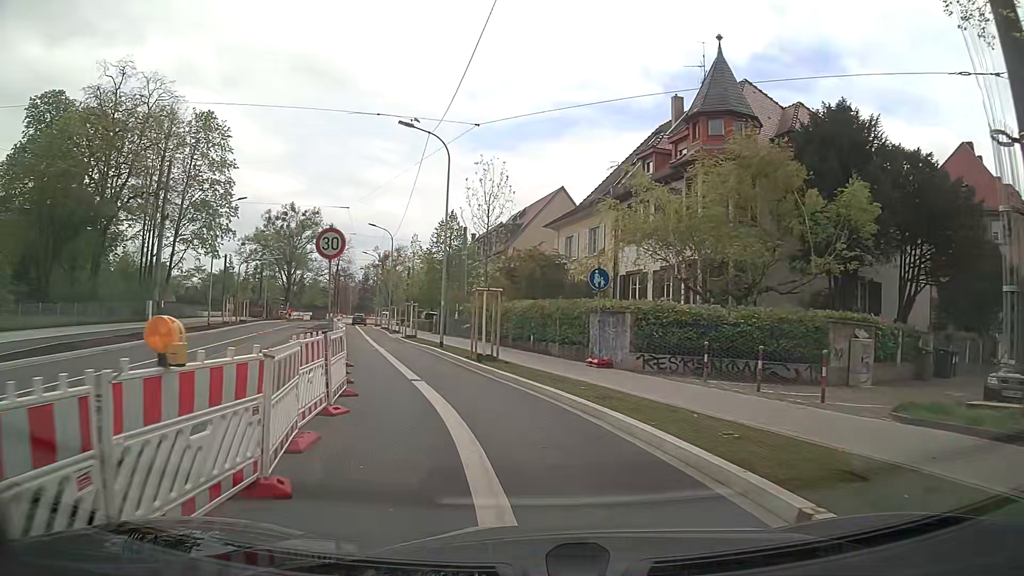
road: secondary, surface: asphalt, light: Day
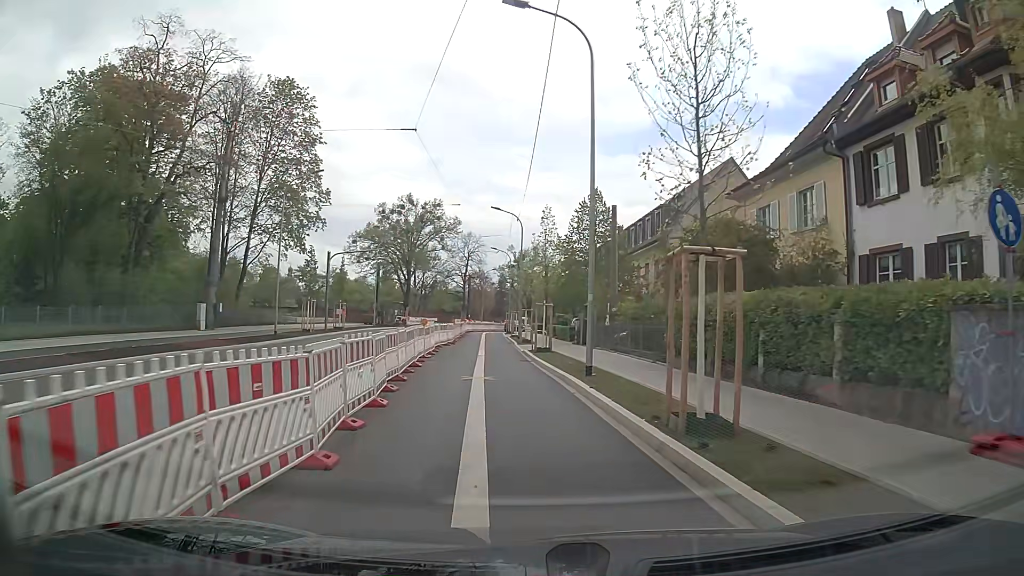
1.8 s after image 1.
(-1.4, +12.1) m; -13°
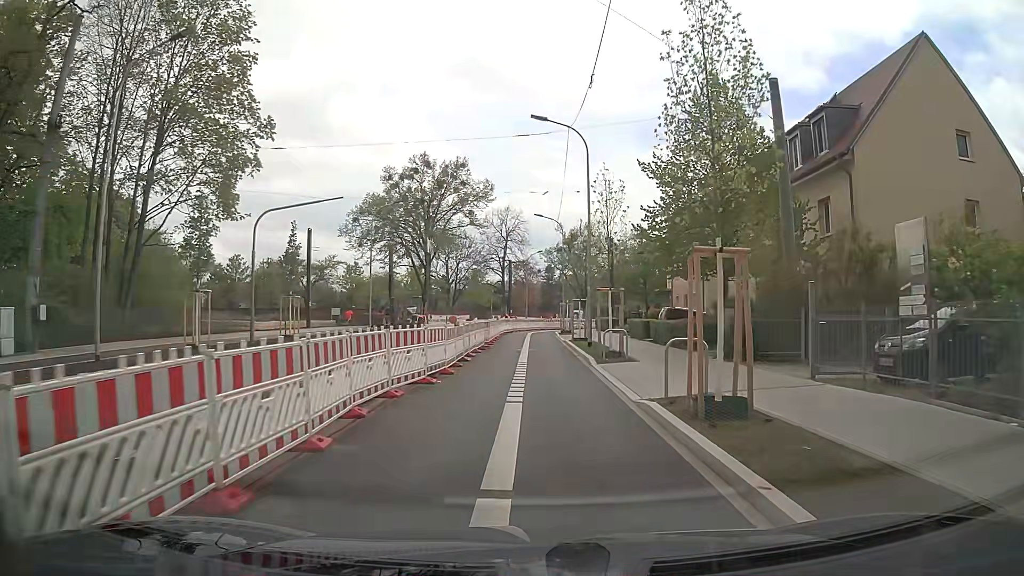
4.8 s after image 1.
(-1.0, +21.2) m; -3°
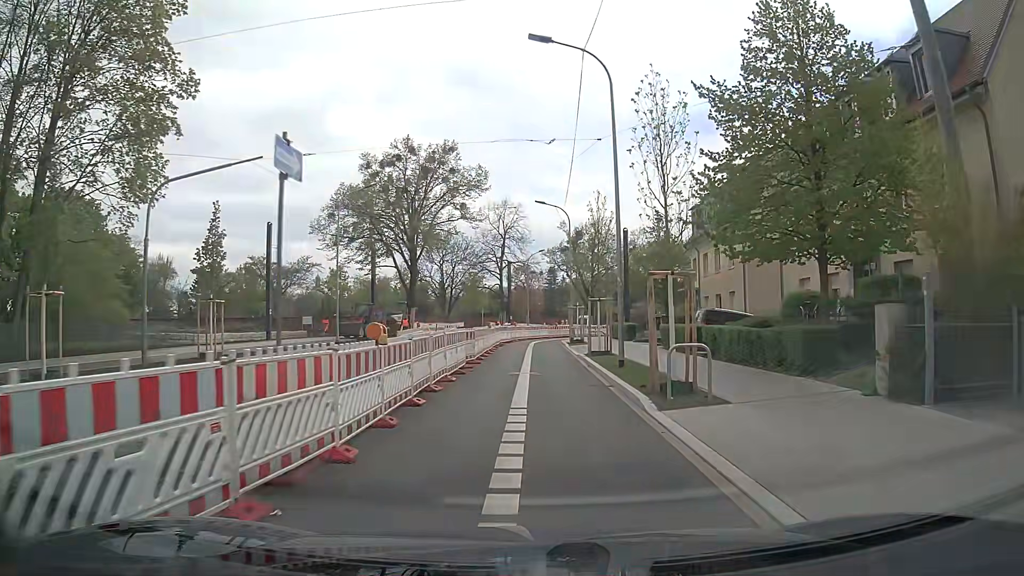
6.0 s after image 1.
(0.0, +8.8) m; 0°
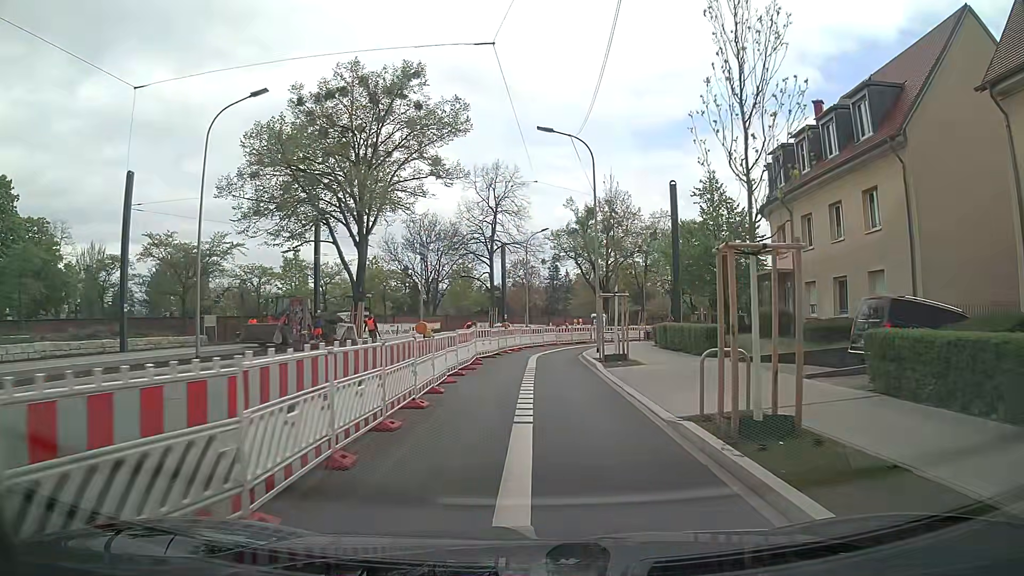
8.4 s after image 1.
(0.0, +17.5) m; 0°
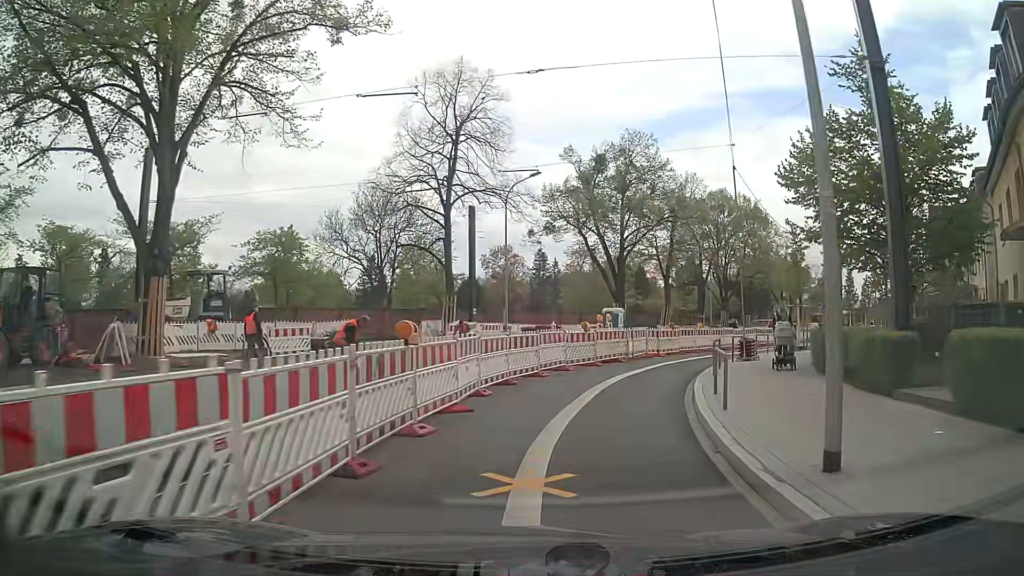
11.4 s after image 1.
(0.0, +21.8) m; +2°
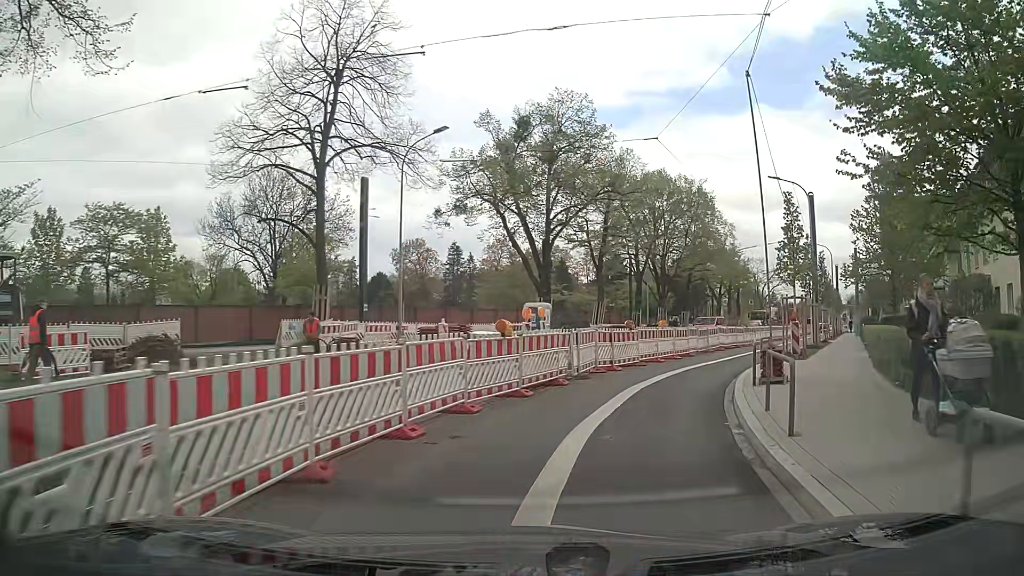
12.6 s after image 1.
(+0.4, +8.7) m; +7°
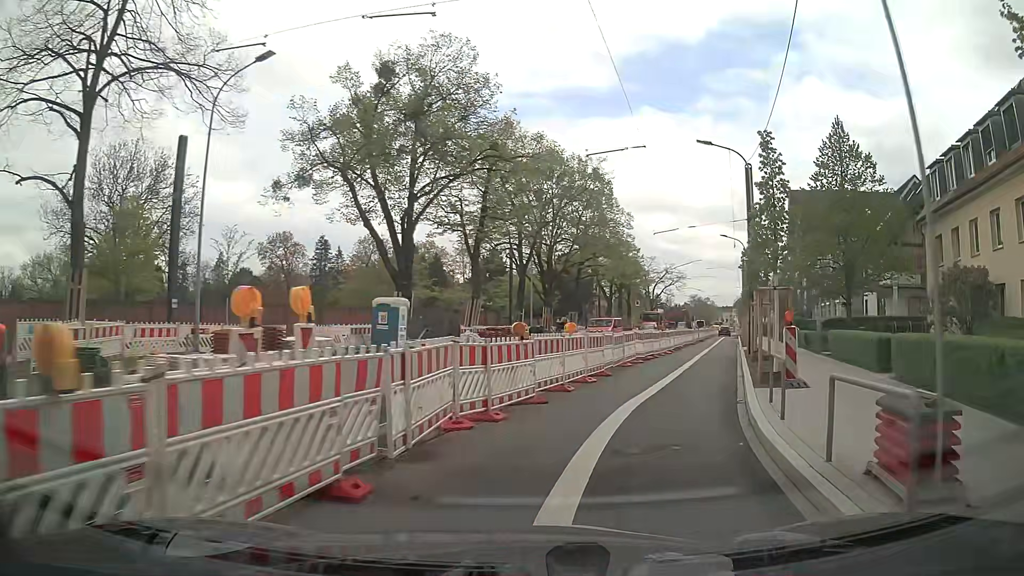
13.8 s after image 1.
(+0.6, +8.6) m; +10°
(+1, +10) (+4, +20) (+7, +29) (+10, +39) (+13, +48) (+16, +58) (+19, +67) (+22, +77) (+25, +86) (+28, +96) m
